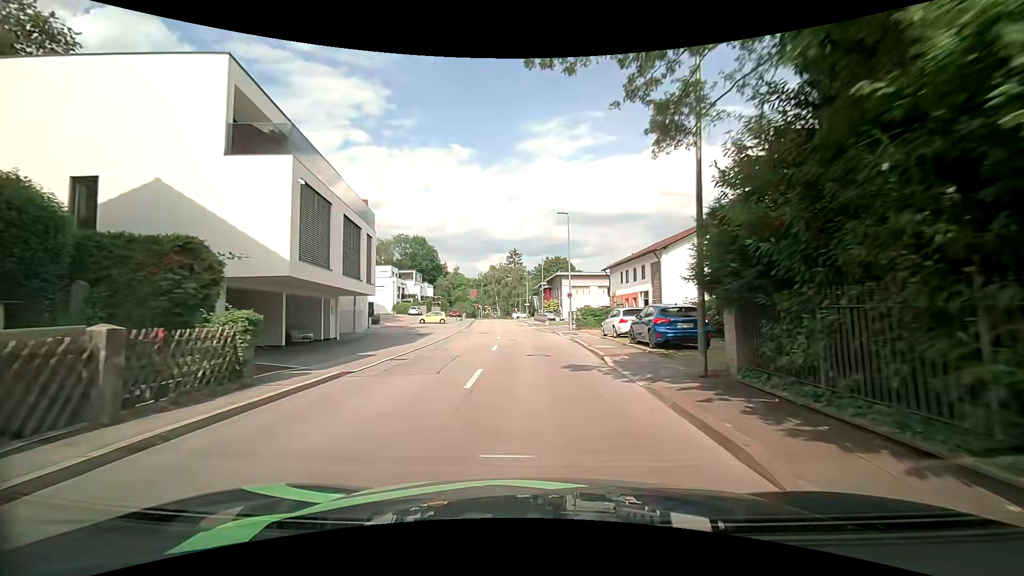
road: tertiary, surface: asphalt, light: Day
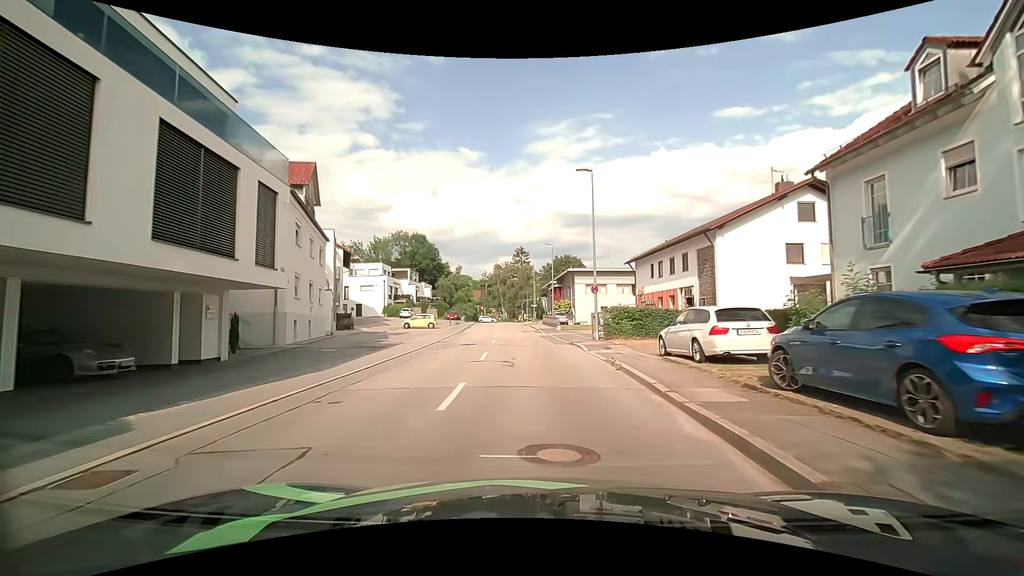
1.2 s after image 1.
(-0.2, +10.9) m; -1°
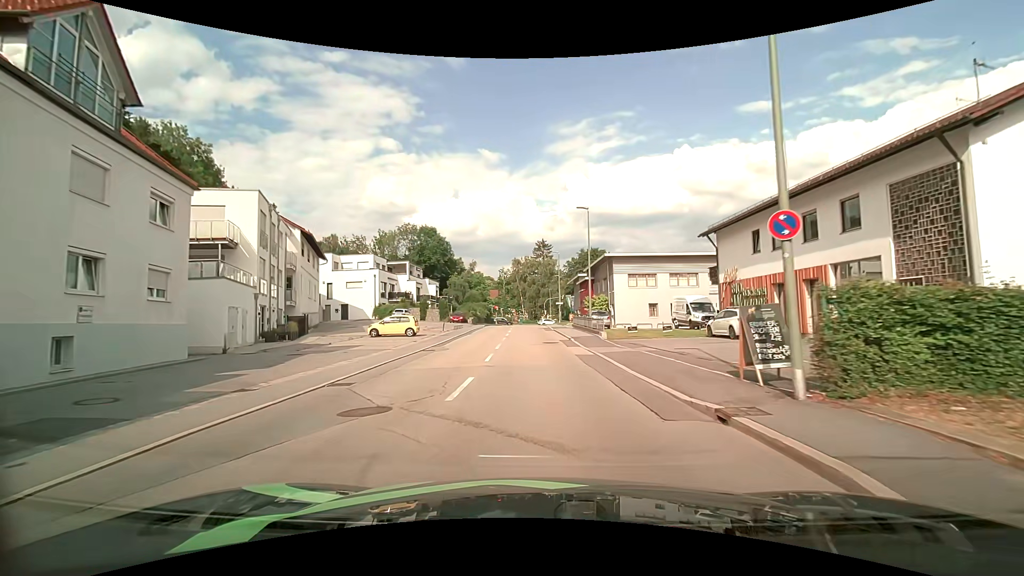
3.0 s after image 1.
(-0.5, +16.6) m; -3°
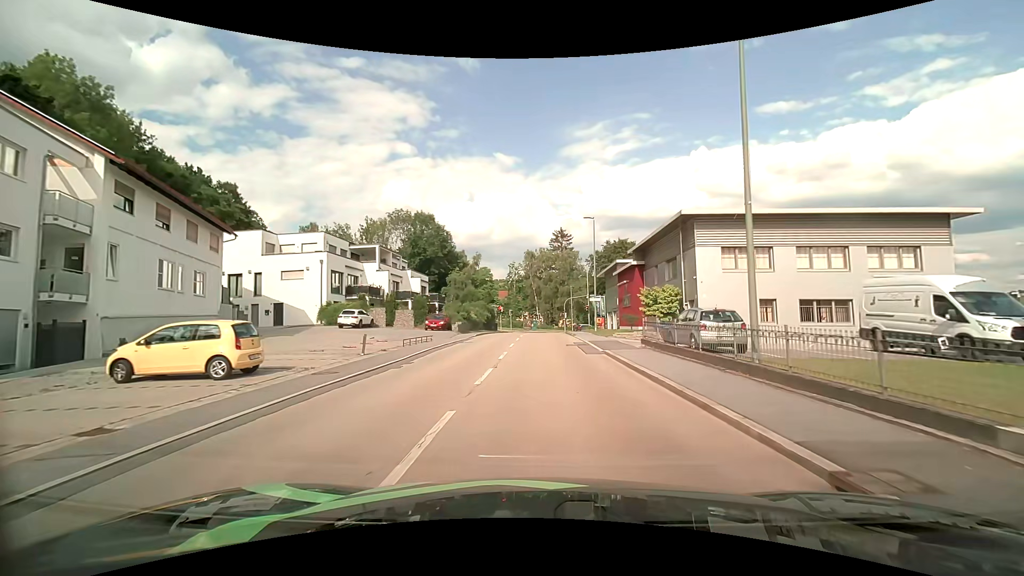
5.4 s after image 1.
(-0.5, +22.3) m; -2°
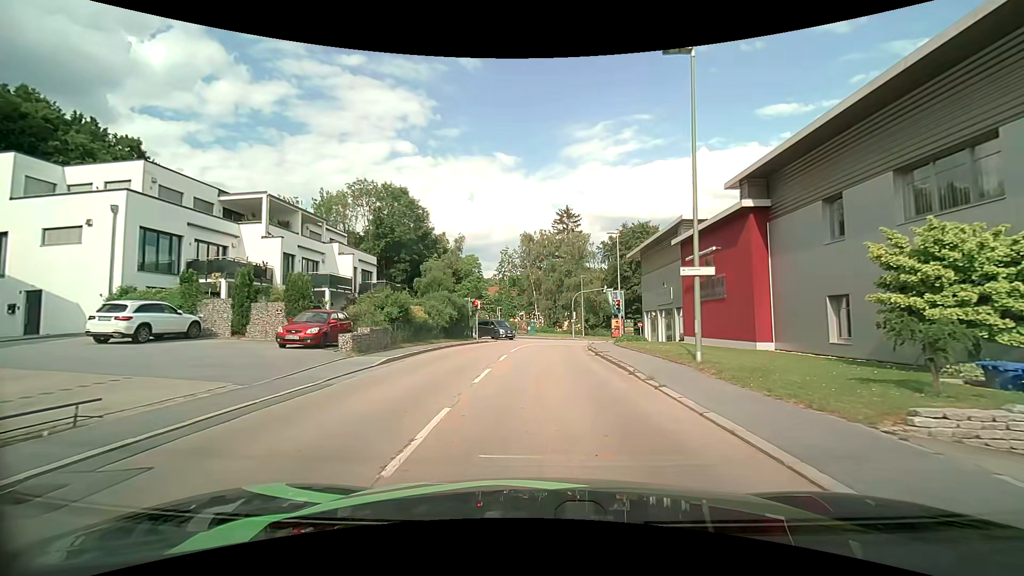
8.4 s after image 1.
(+0.2, +23.3) m; 0°
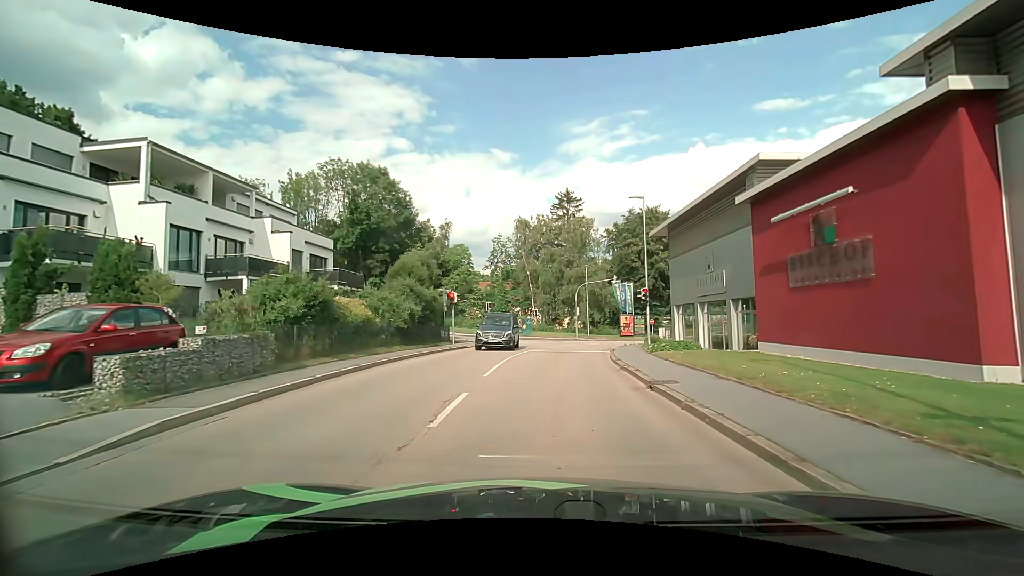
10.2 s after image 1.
(+0.1, +10.0) m; +1°
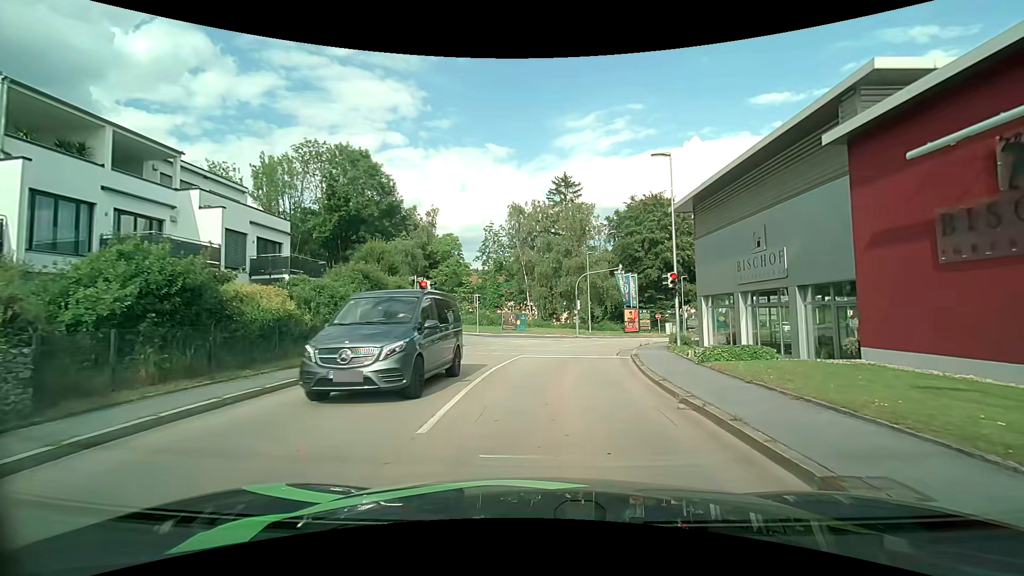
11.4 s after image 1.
(0.0, +6.3) m; 0°
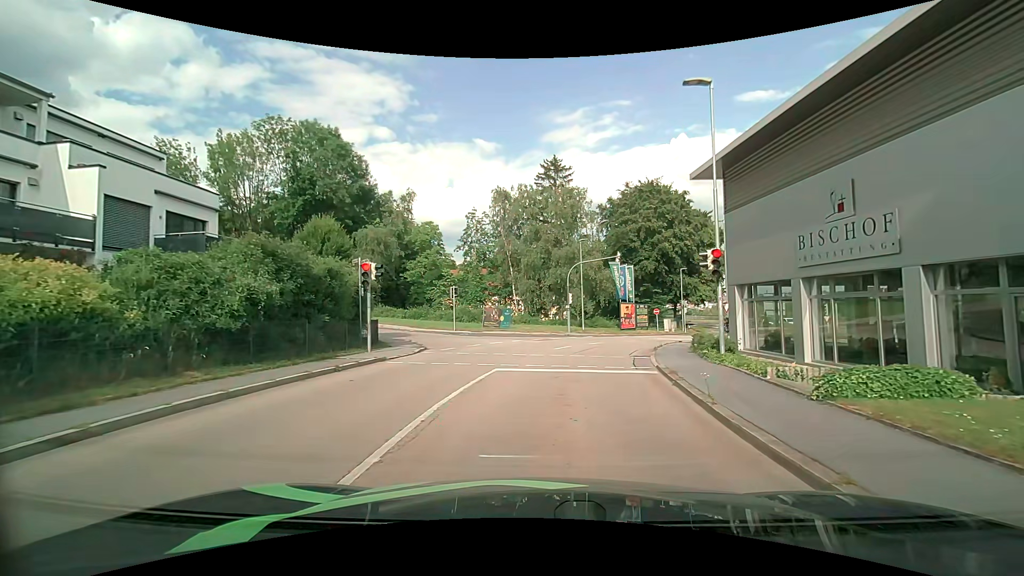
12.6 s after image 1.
(+0.1, +6.1) m; 0°
(+1, +10) (+2, +20) (+4, +30) (+10, +38) (+19, +42) (+29, +40) (+34, +32) (+36, +22) (+36, +12) (+37, +2) m
